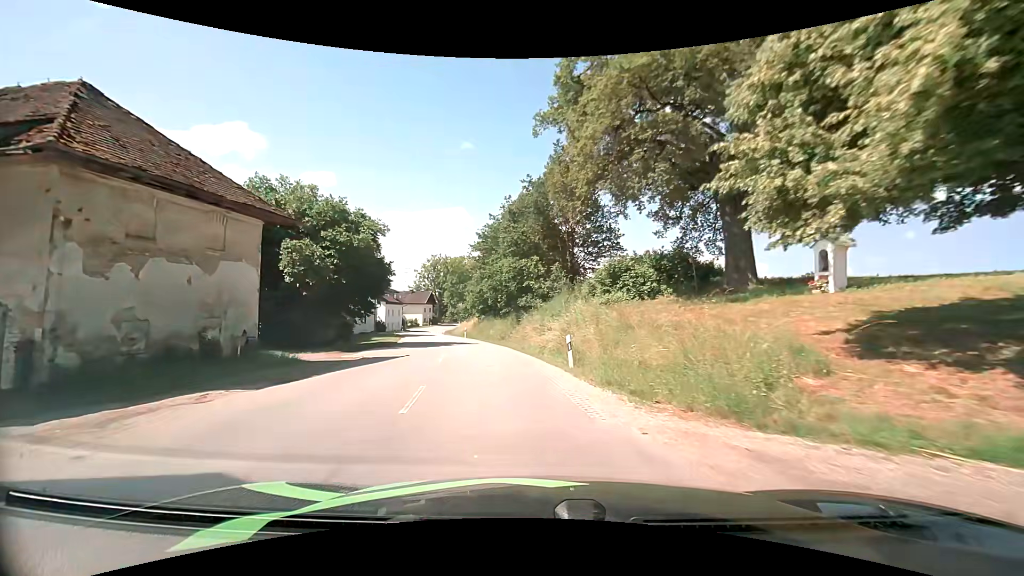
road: secondary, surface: asphalt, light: Day
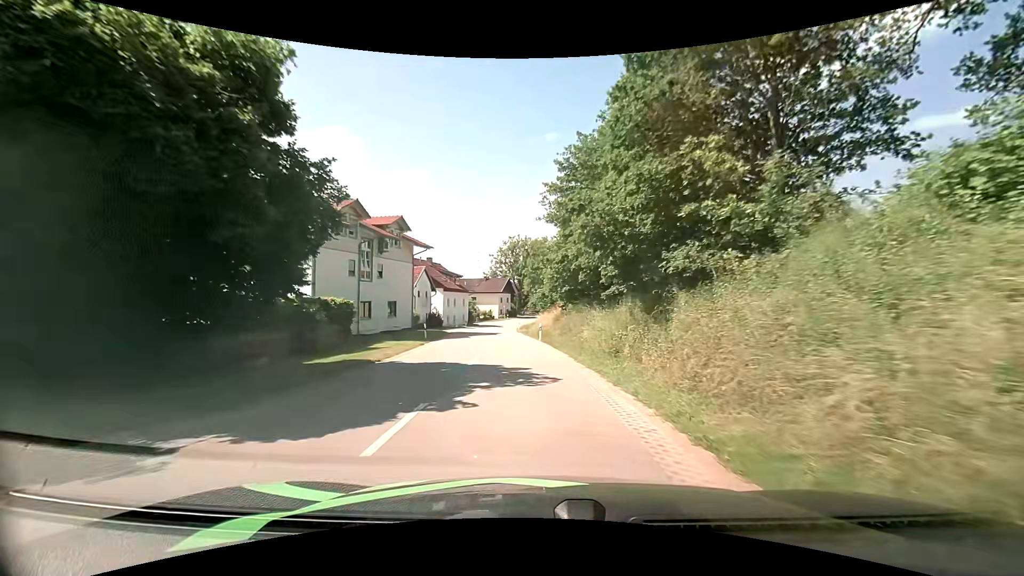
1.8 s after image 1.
(-2.0, +20.9) m; -10°
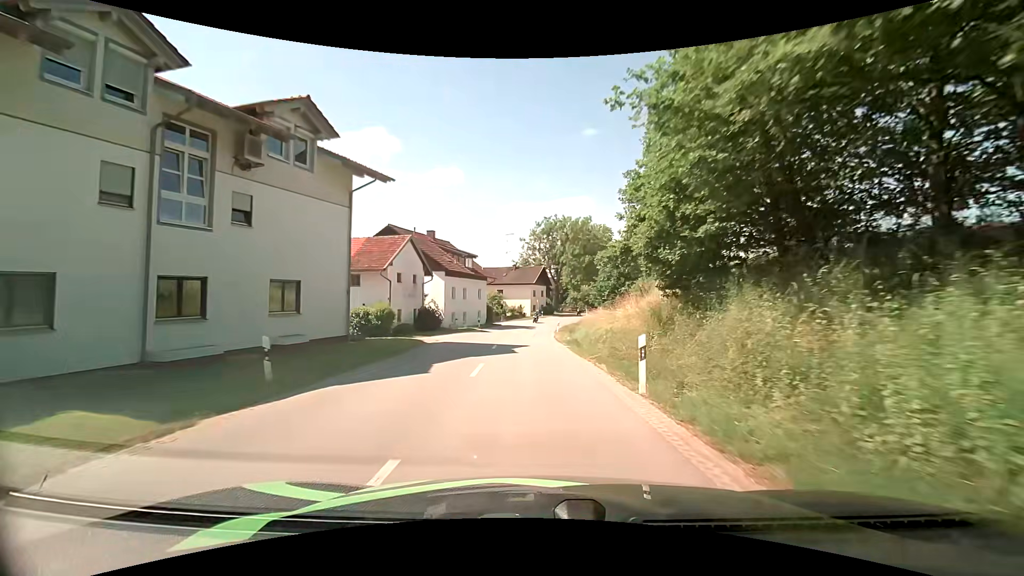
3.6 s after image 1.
(-1.0, +21.6) m; -4°
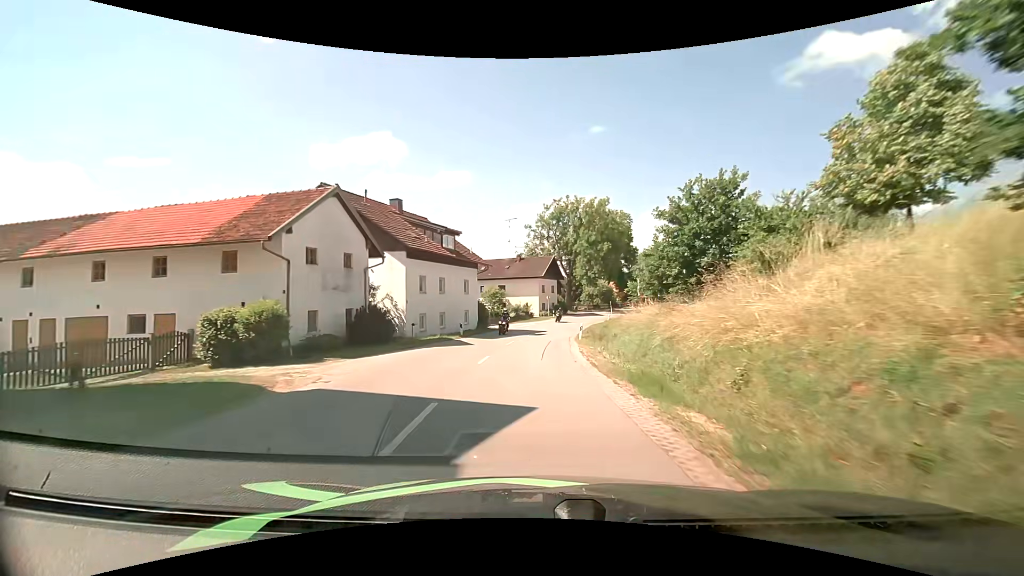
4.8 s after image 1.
(-0.2, +15.2) m; -1°
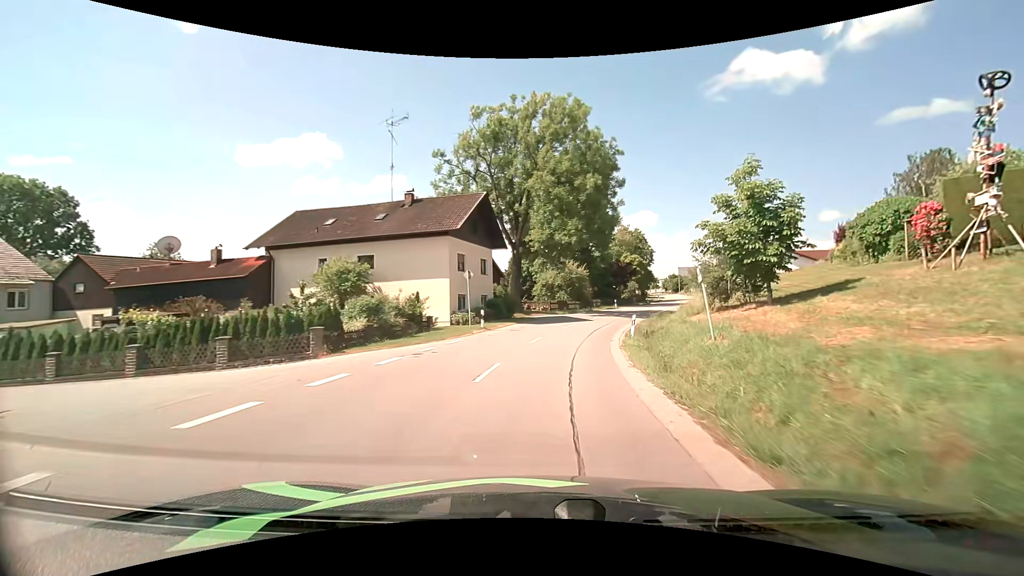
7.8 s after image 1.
(+1.2, +40.5) m; +7°
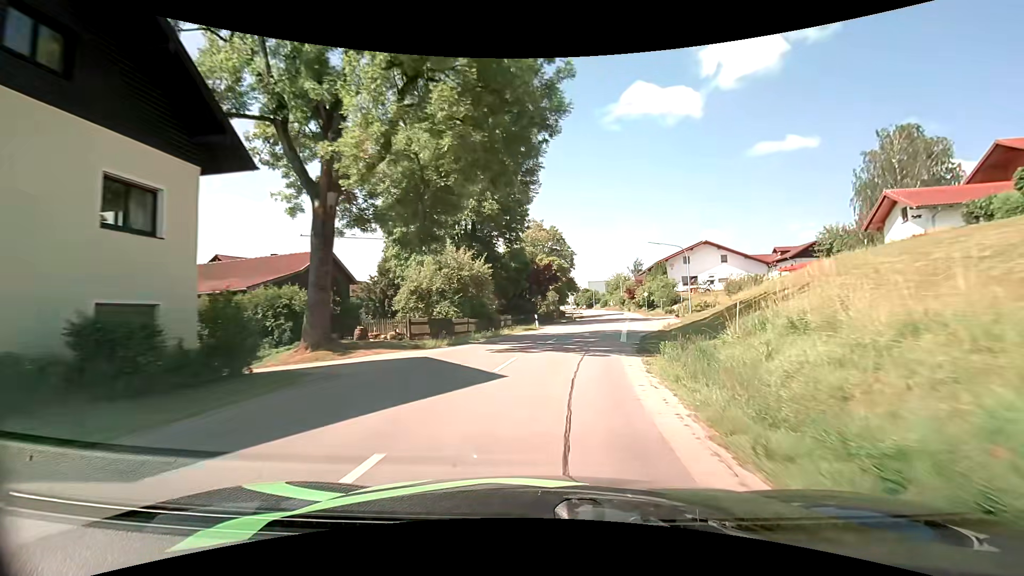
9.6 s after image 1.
(+2.4, +24.7) m; +11°
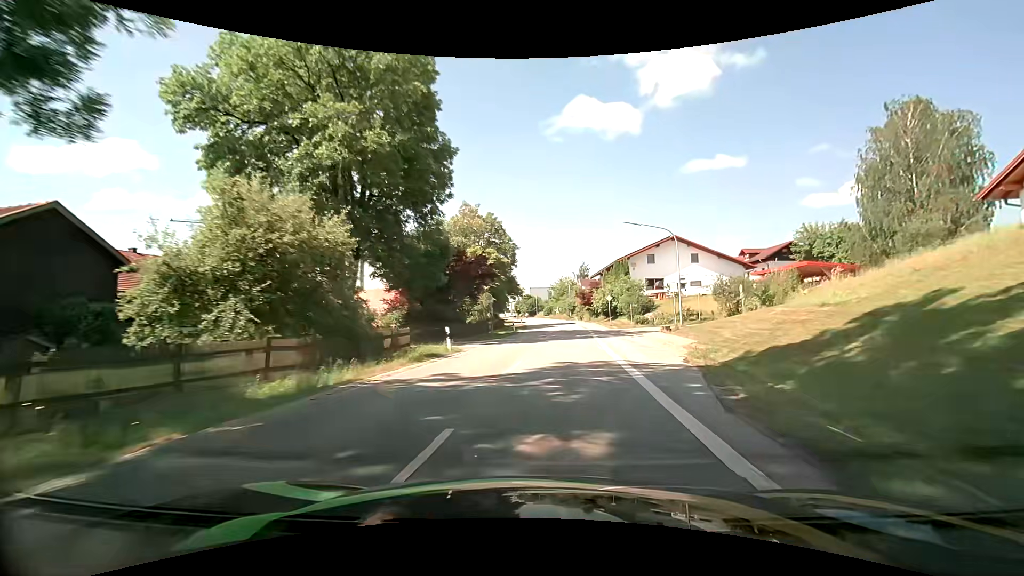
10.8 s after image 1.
(+0.7, +16.5) m; +6°
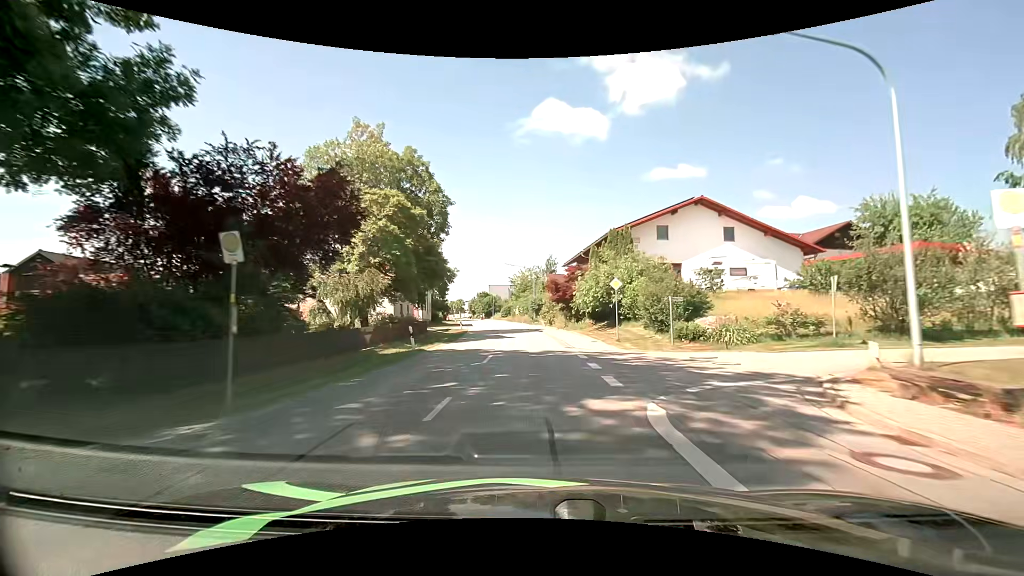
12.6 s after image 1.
(+1.6, +24.7) m; +5°
